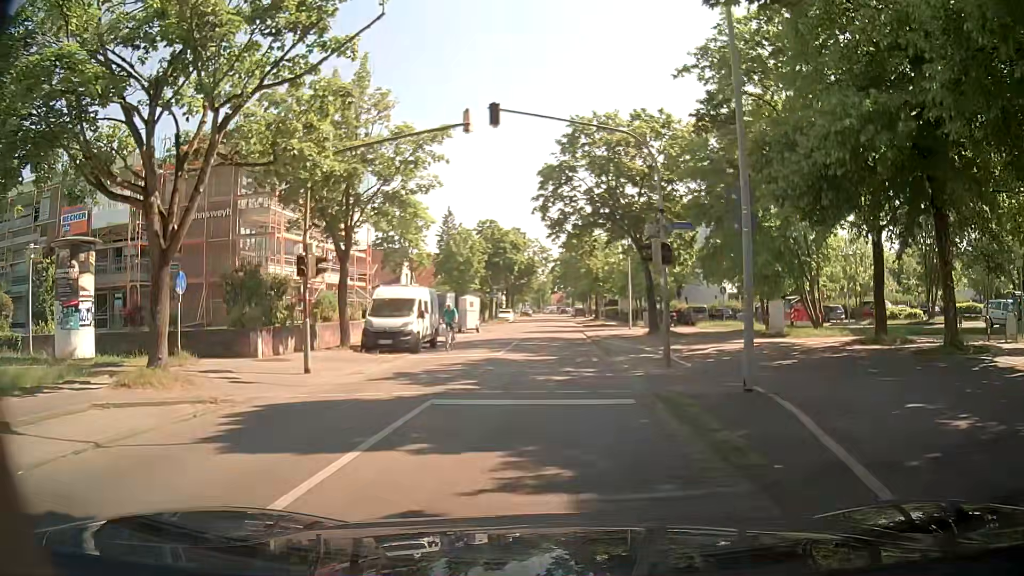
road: residential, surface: asphalt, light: Day
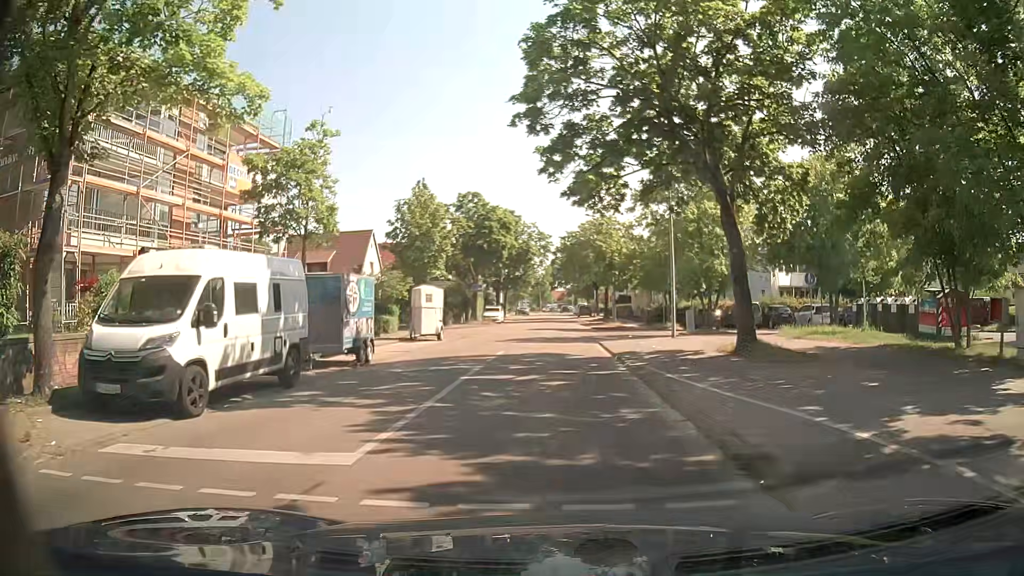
(+0.1, +15.9) m; 0°
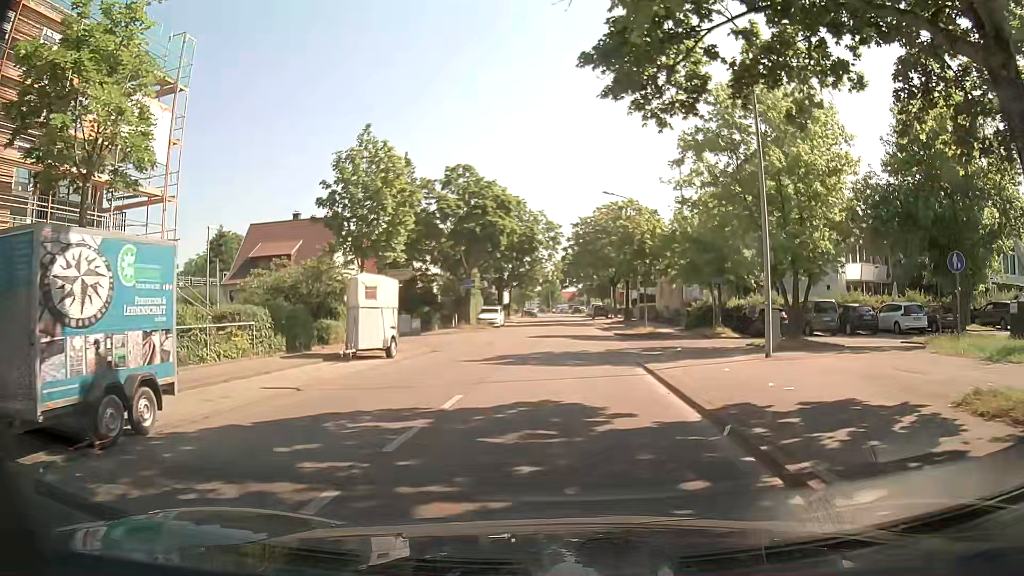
(-0.1, +11.3) m; -1°
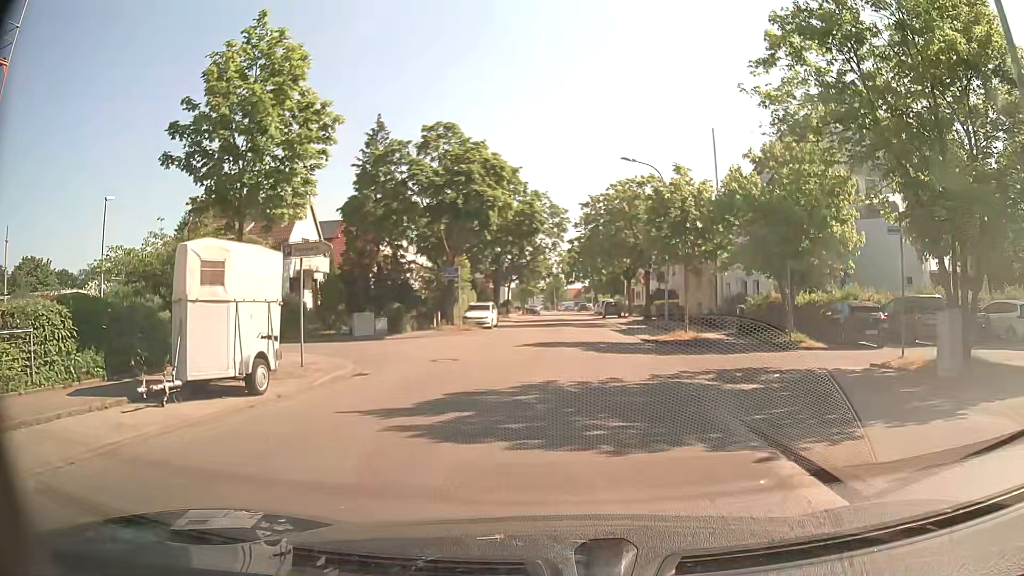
(-0.1, +10.0) m; -2°
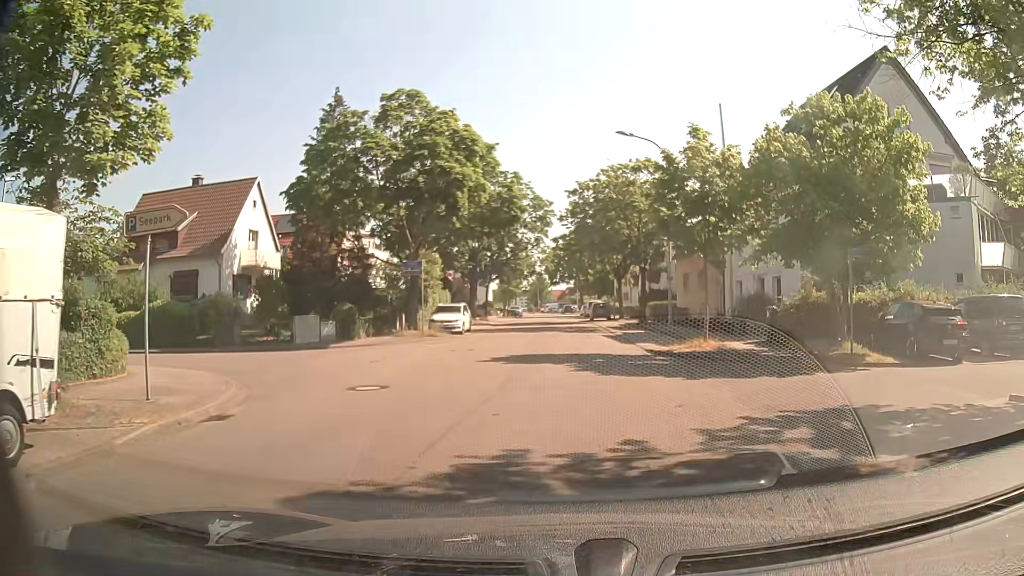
(+0.2, +5.9) m; +3°
